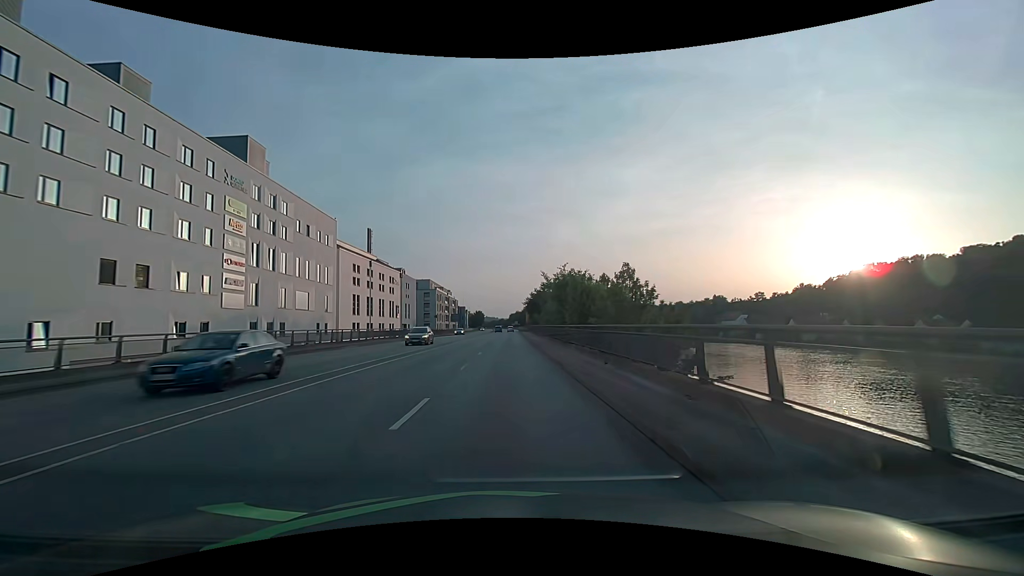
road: primary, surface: asphalt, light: Day
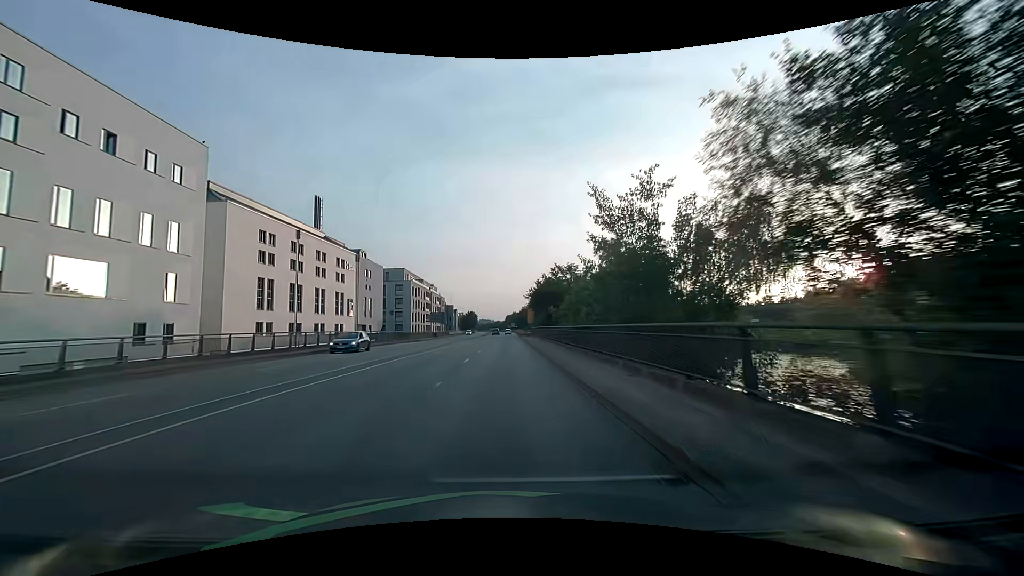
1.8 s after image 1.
(+0.2, +32.8) m; 0°
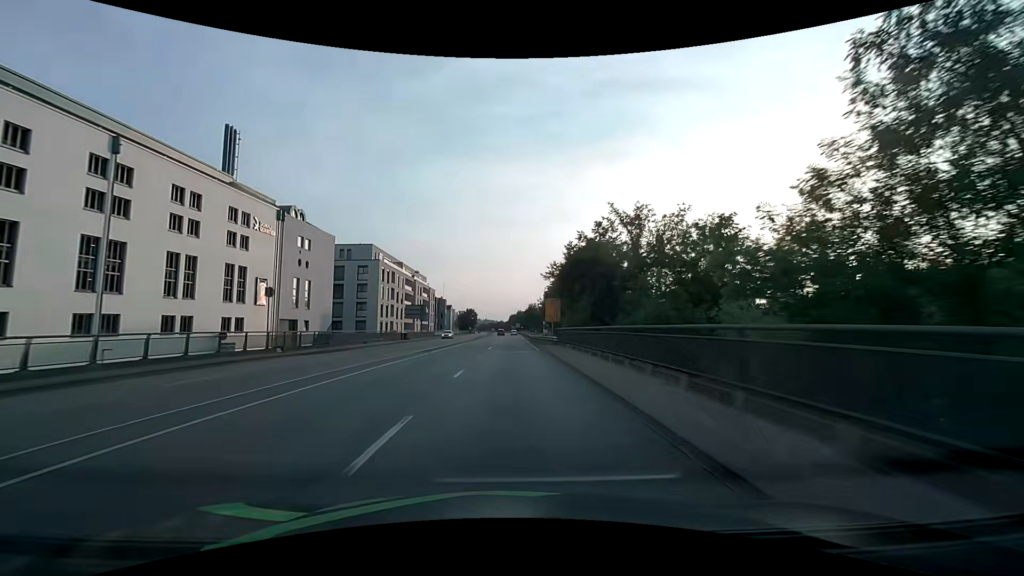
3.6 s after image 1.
(-0.2, +32.4) m; 0°
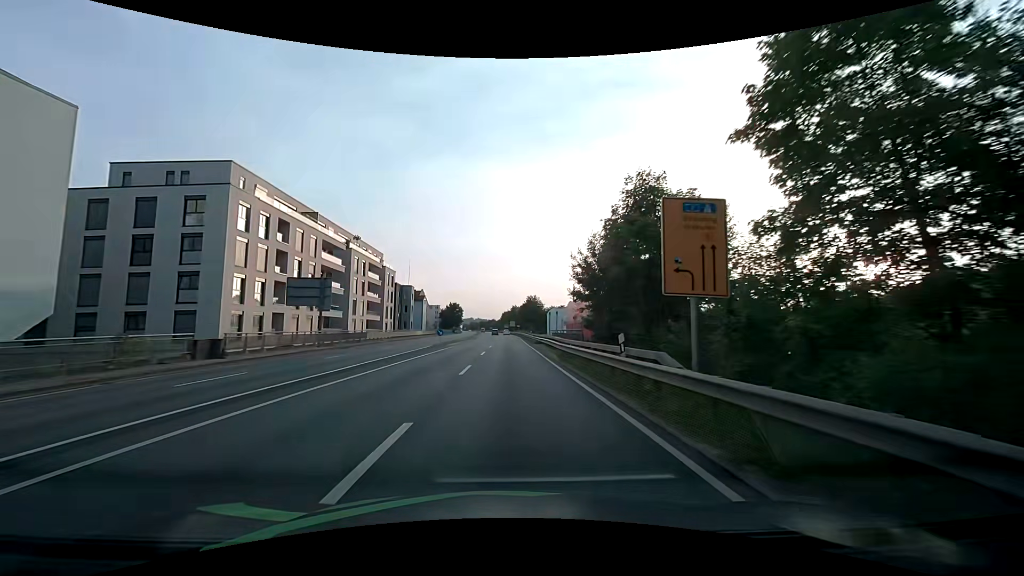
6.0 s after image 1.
(+0.2, +43.1) m; +1°
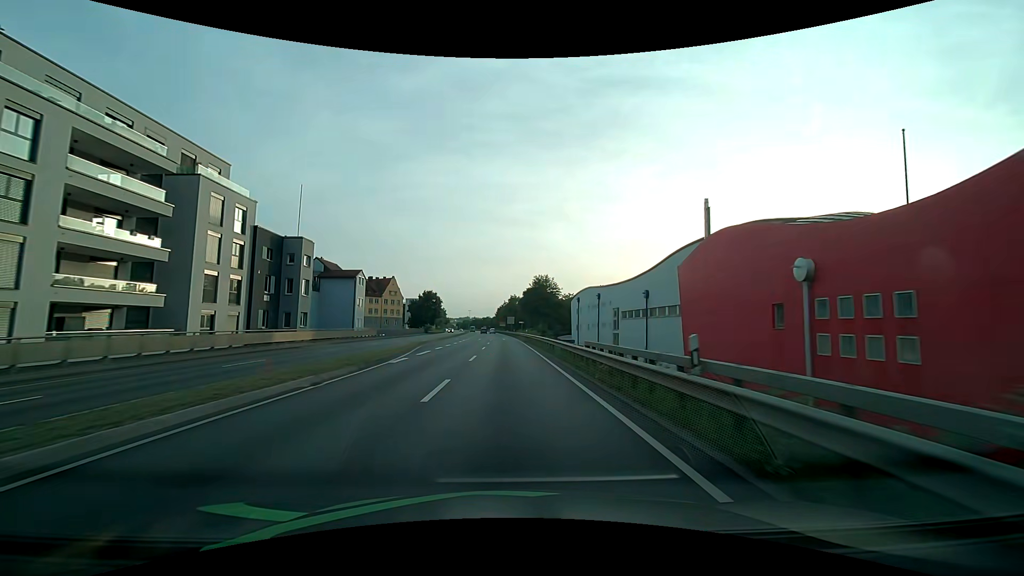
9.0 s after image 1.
(+0.4, +54.0) m; +1°
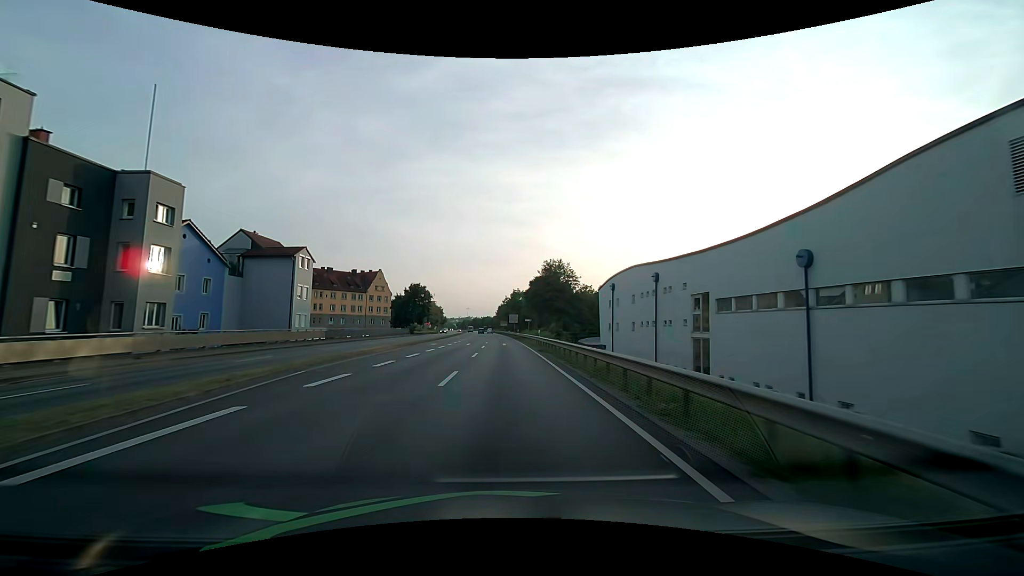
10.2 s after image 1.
(0.0, +21.6) m; 0°
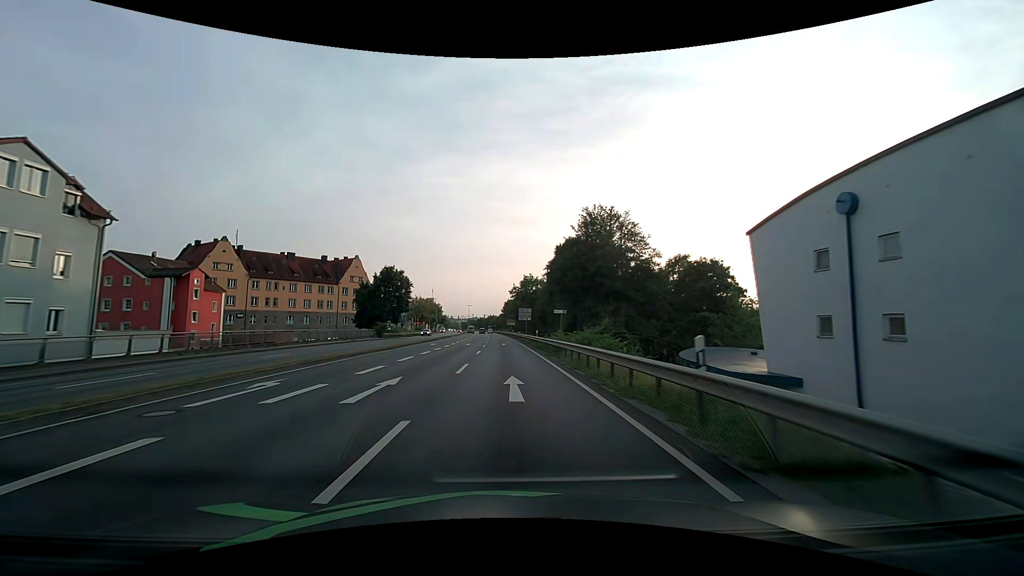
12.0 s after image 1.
(-0.2, +32.4) m; -1°
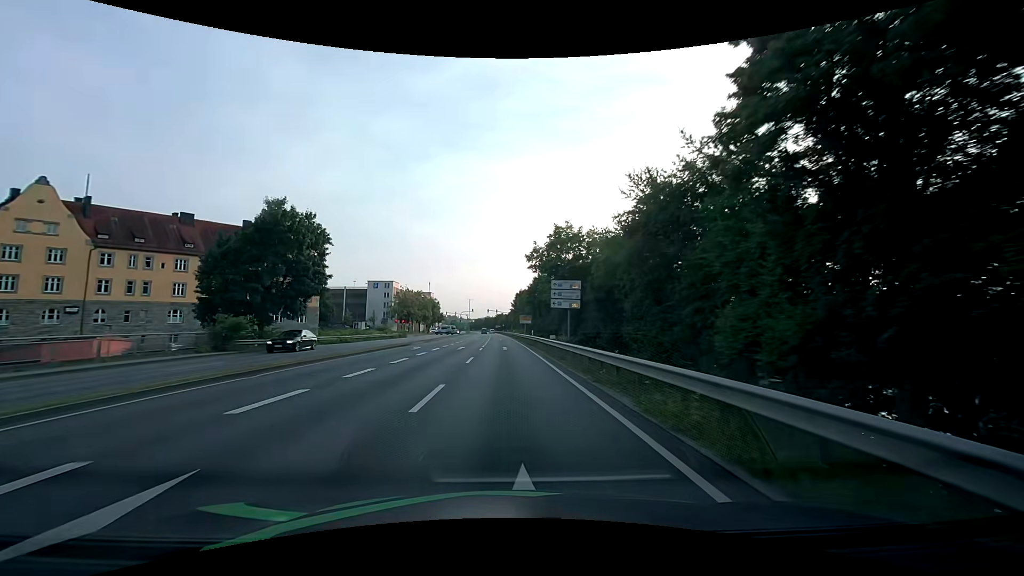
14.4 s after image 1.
(-0.3, +43.2) m; -1°
(0, +10) (0, +20) (0, +30) (0, +40) (0, +50) (-1, +60) (-1, +70) (-1, +80) (-1, +90) (-2, +100) m
